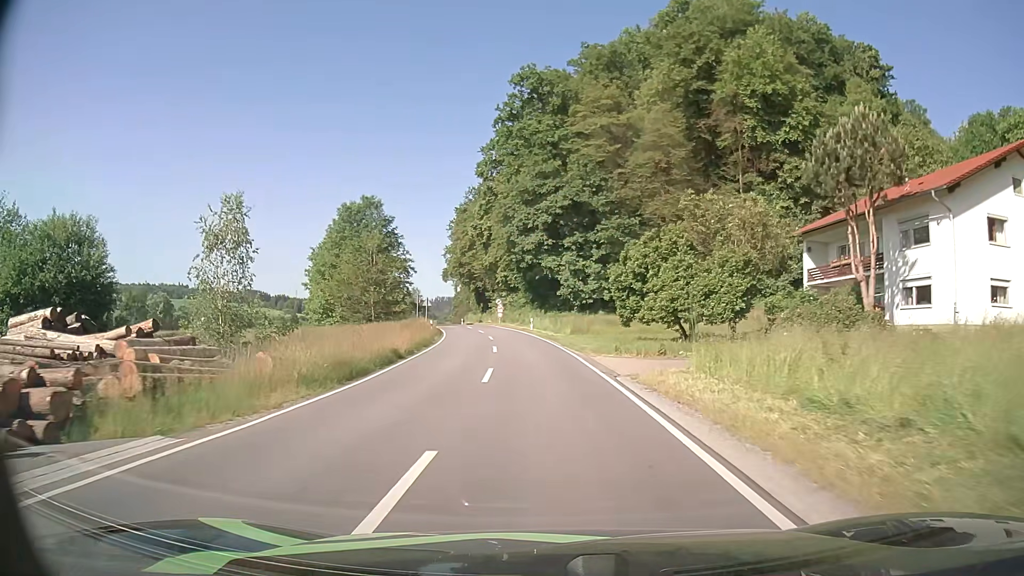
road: secondary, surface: asphalt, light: Day
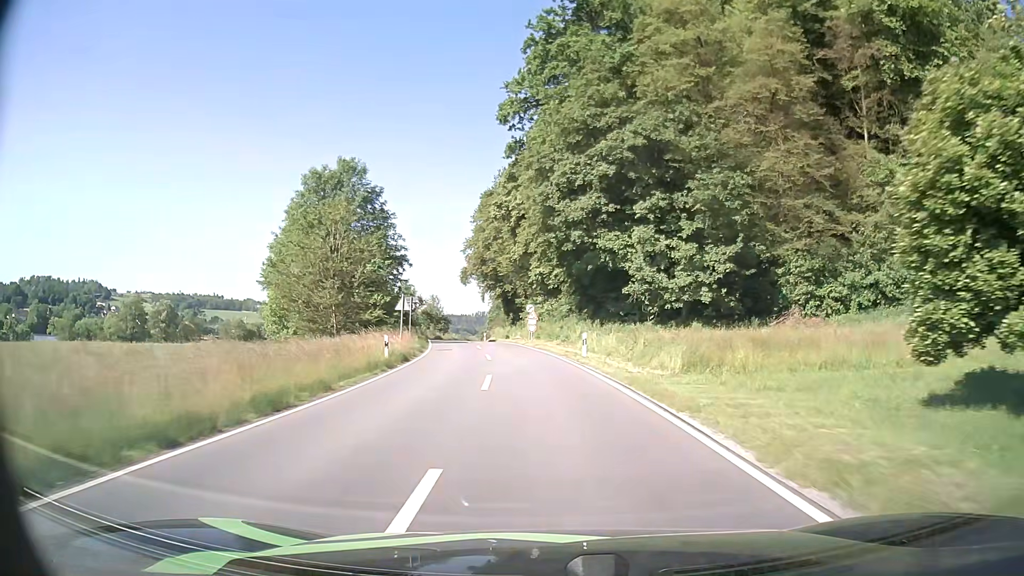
(-1.0, +25.1) m; -4°
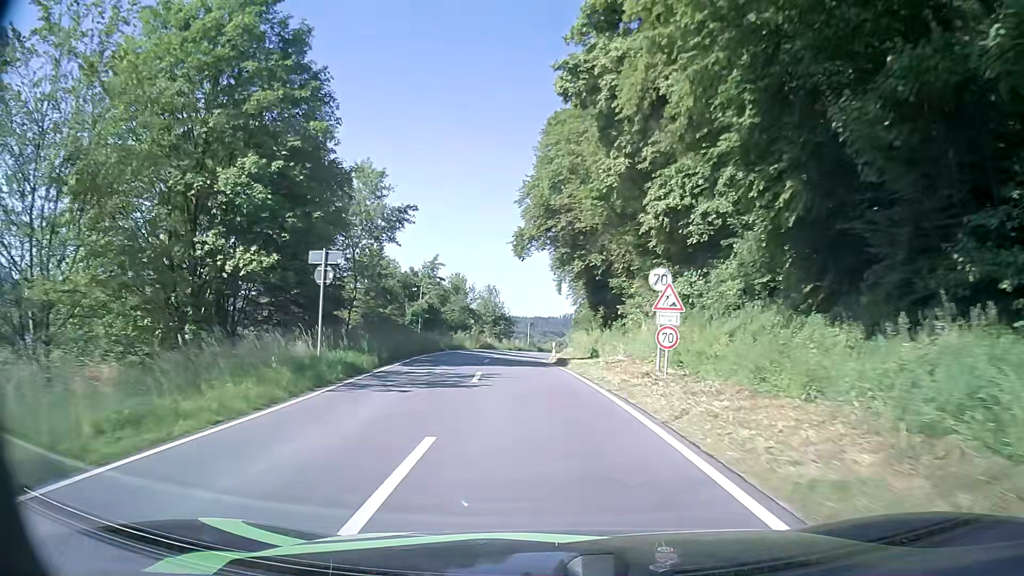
(-1.5, +34.4) m; -7°
